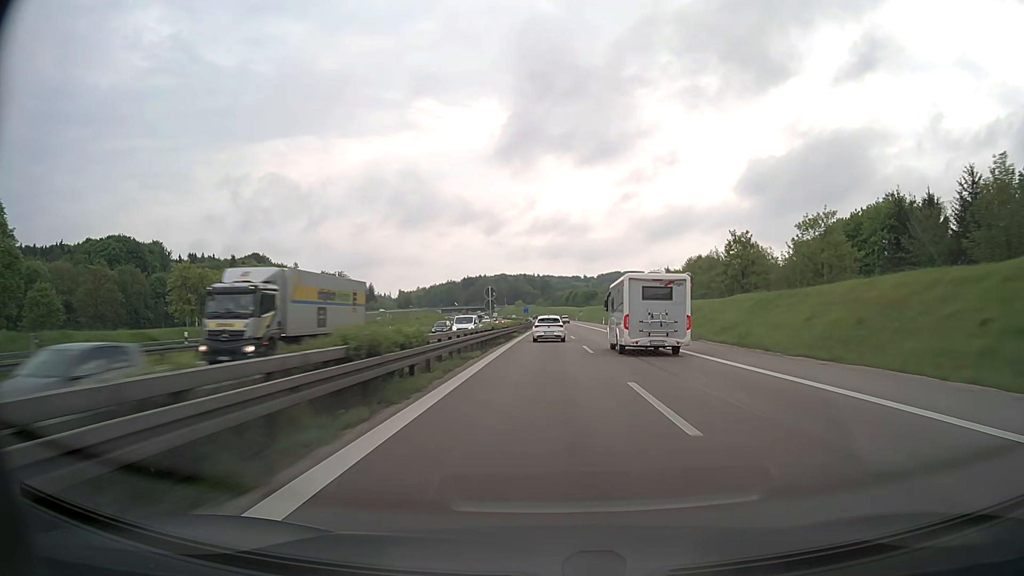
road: motorway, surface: asphalt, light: Day
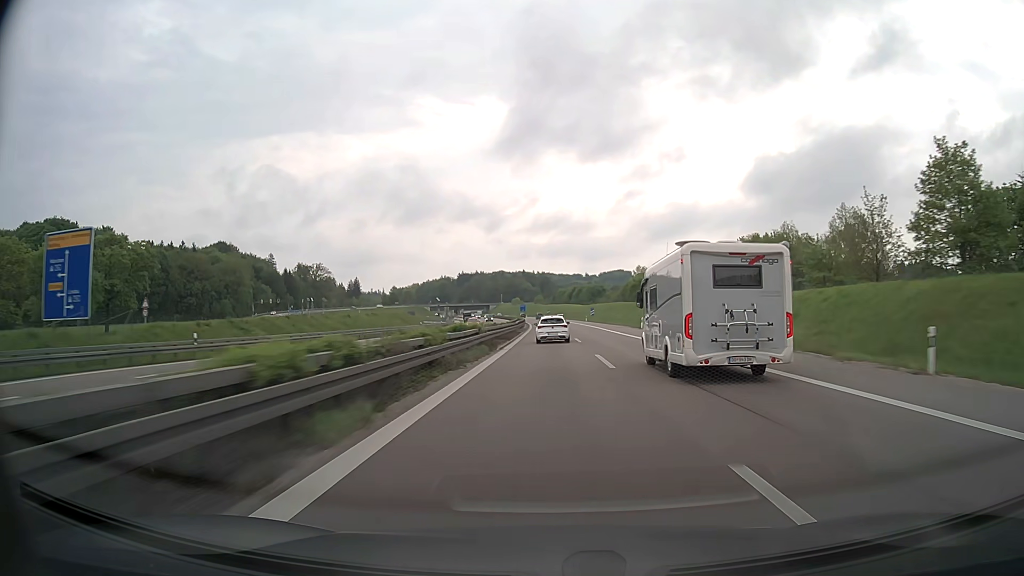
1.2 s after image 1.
(+0.1, +43.6) m; 0°
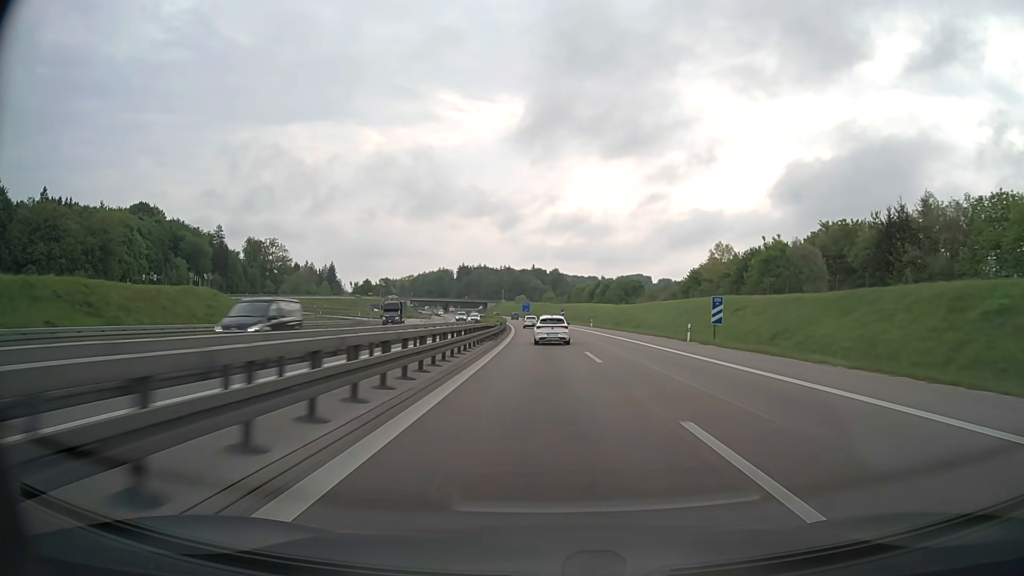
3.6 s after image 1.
(-0.4, +87.4) m; -1°
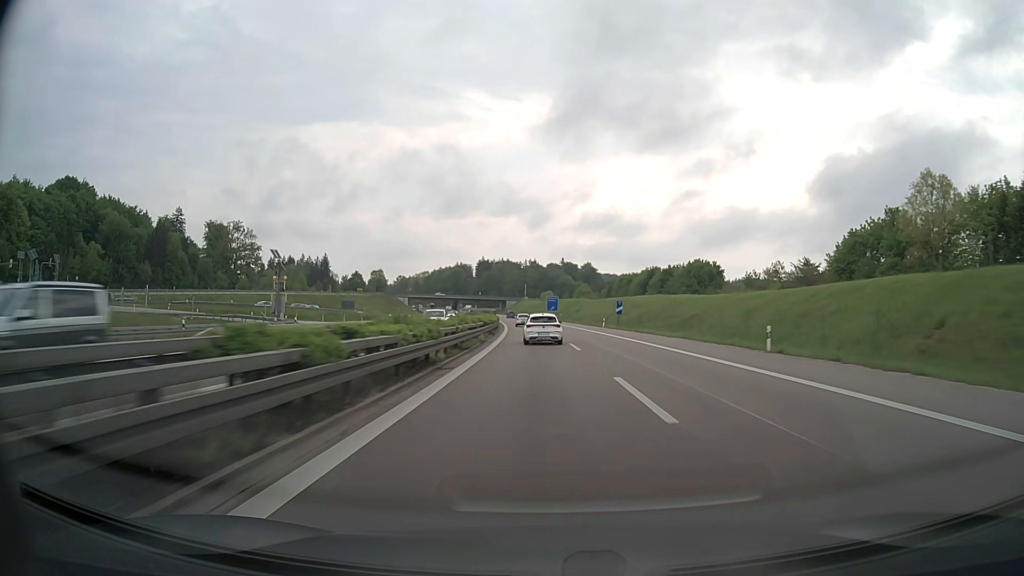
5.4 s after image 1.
(-1.1, +65.8) m; -2°
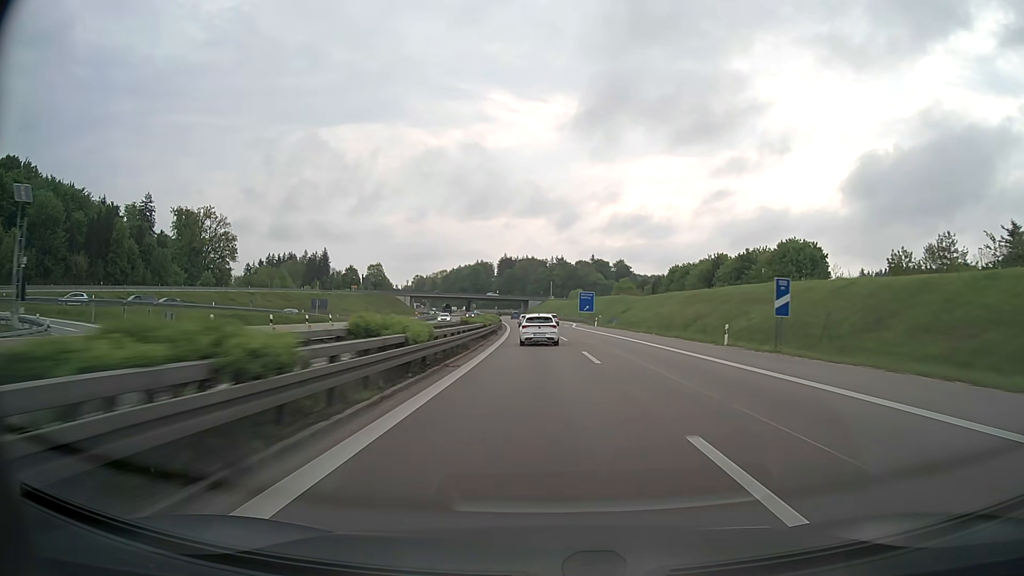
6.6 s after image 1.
(-0.8, +43.0) m; -2°
(0, +10) (0, +20) (0, +30) (-1, +40) (-1, +50) (-2, +60) (-2, +70) (-3, +80) (-4, +90) (-4, +100) m
